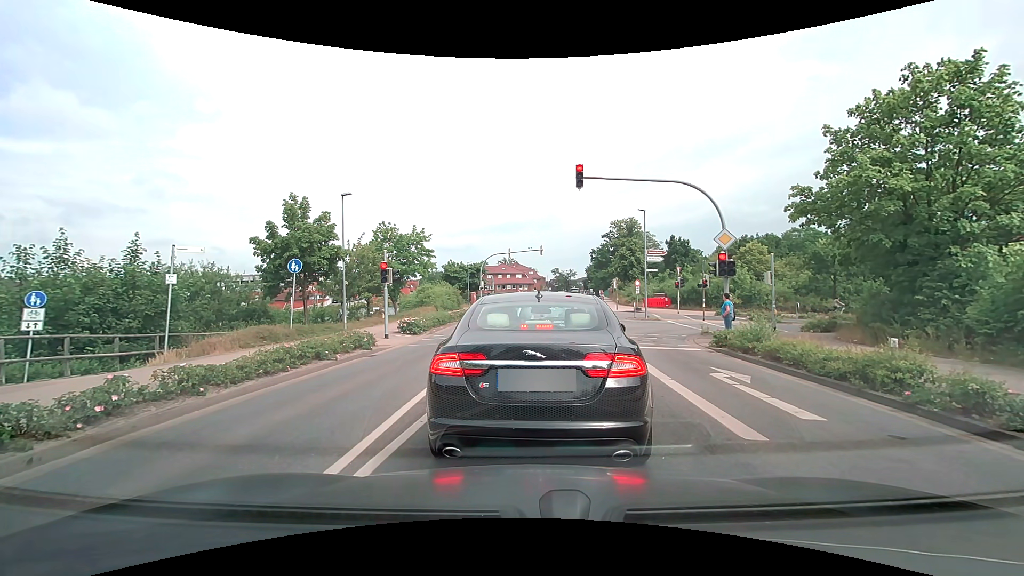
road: secondary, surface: asphalt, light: Day
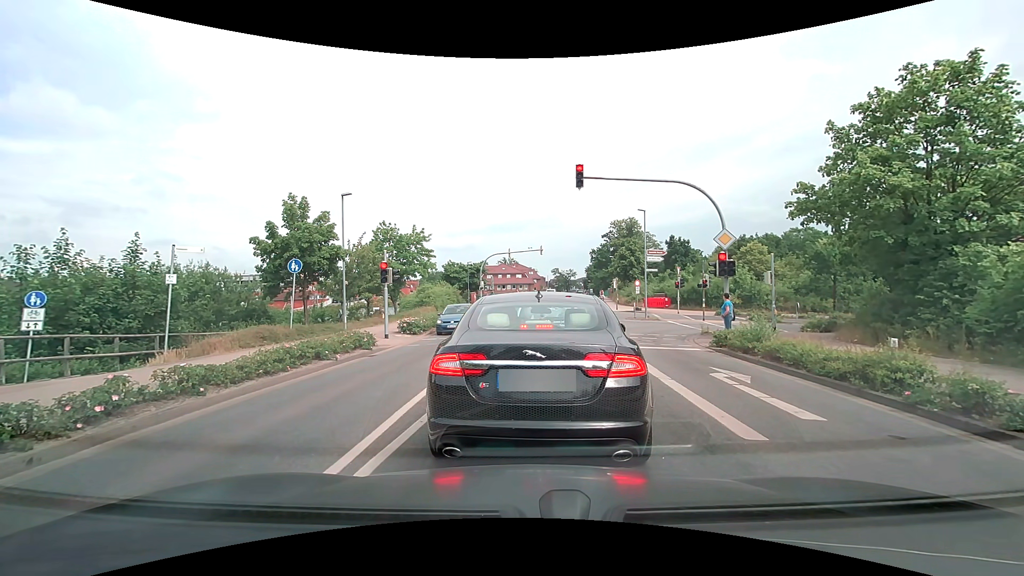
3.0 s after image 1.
(0.0, 0.0) m; 0°
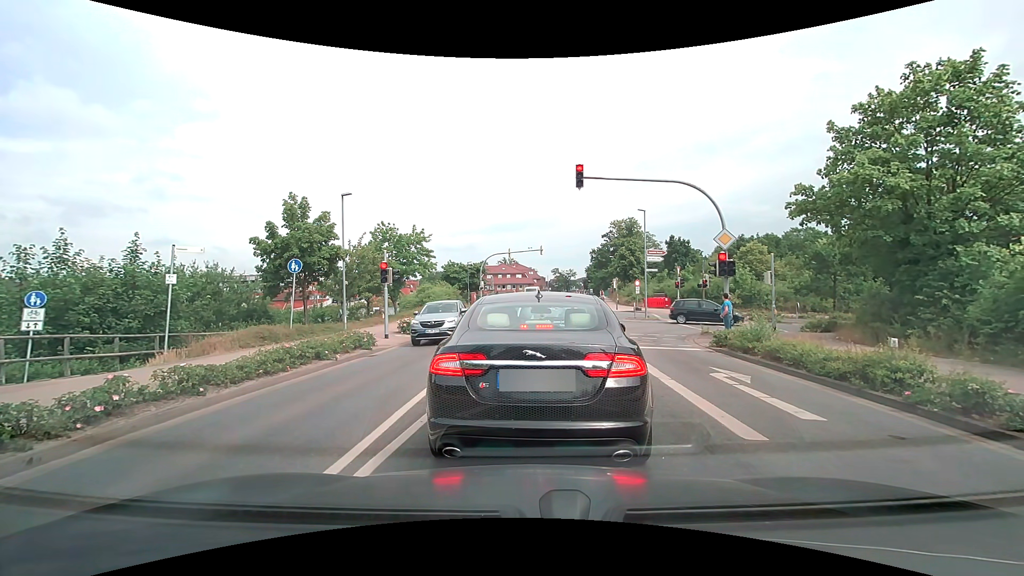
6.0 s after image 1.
(0.0, 0.0) m; 0°
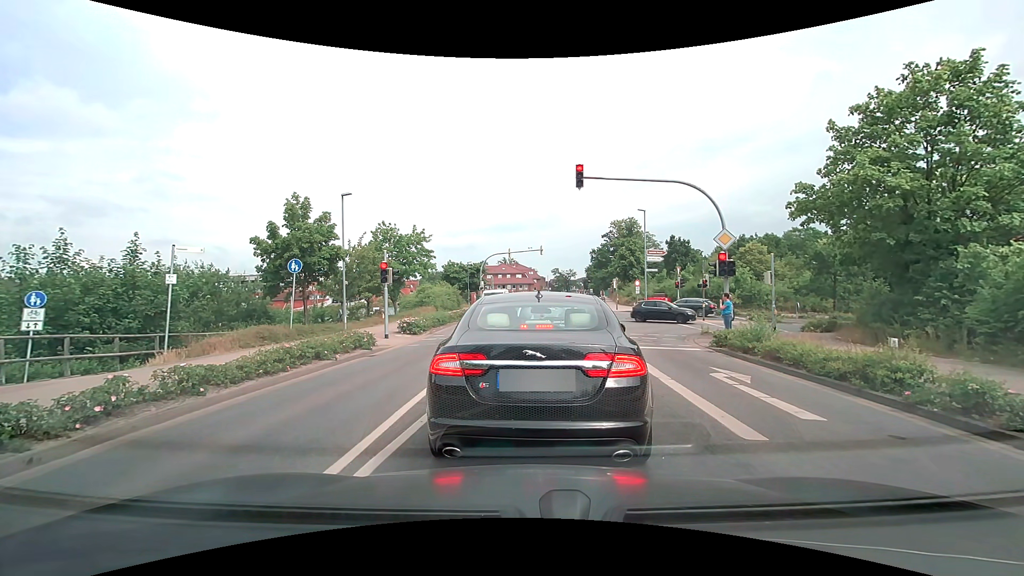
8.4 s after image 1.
(0.0, 0.0) m; 0°
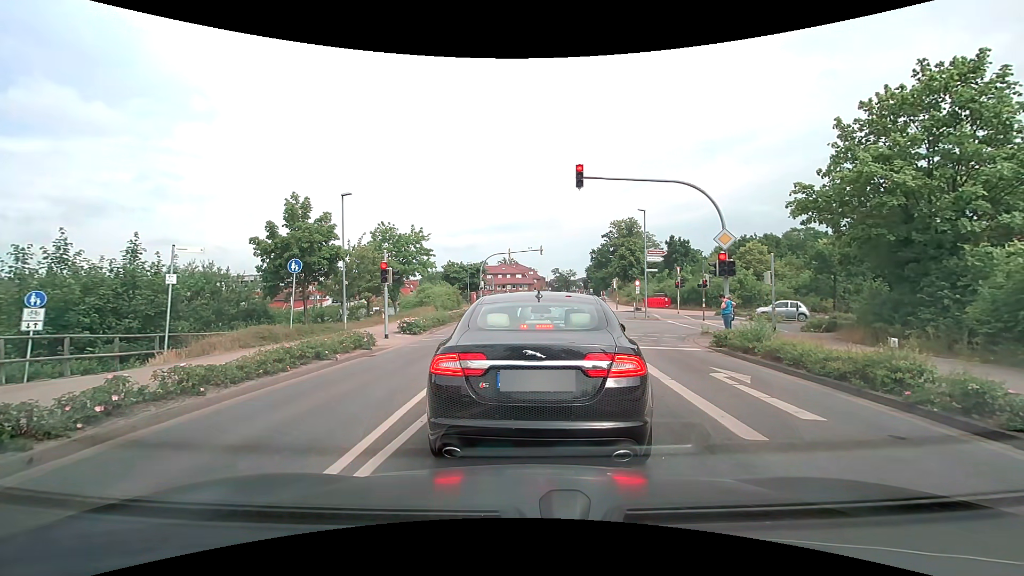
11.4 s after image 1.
(0.0, 0.0) m; 0°
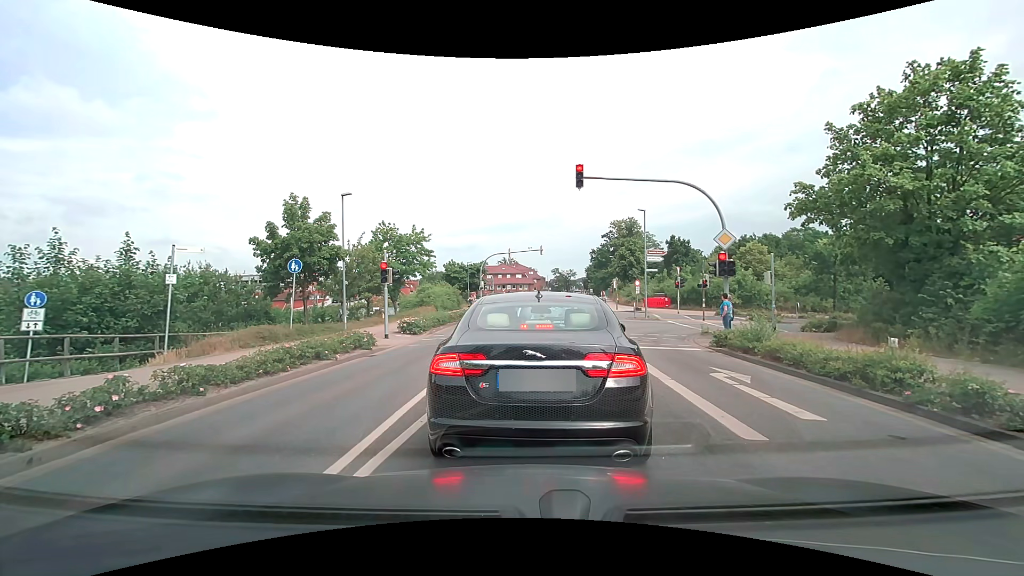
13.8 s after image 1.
(0.0, 0.0) m; 0°
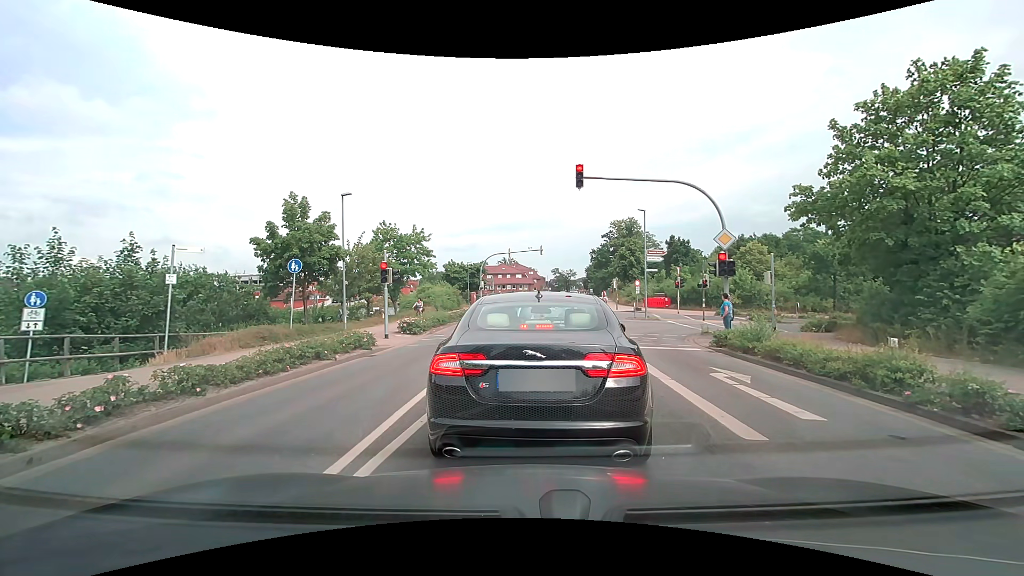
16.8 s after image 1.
(0.0, 0.0) m; 0°
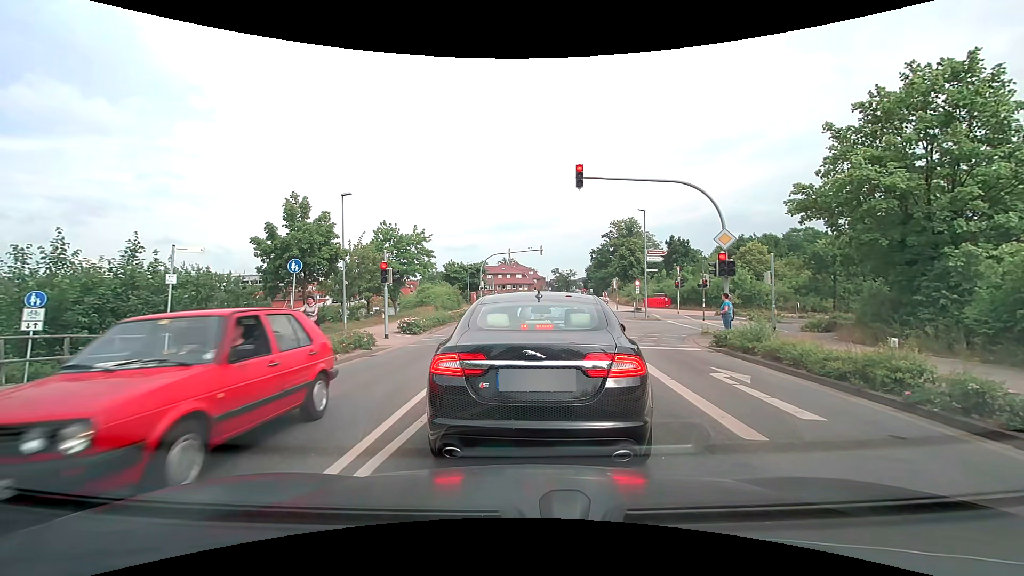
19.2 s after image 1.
(0.0, 0.0) m; 0°
